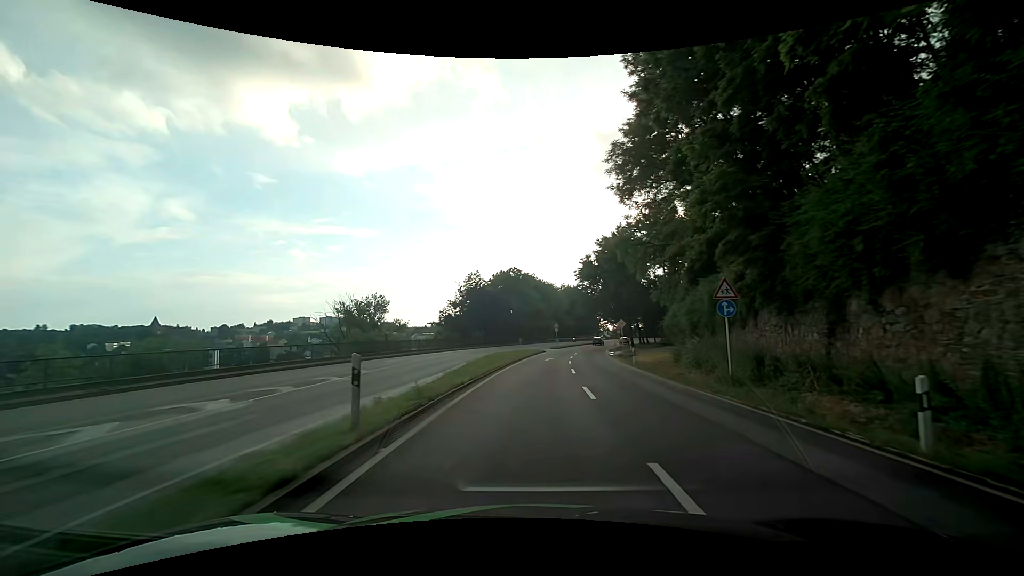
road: primary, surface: asphalt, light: Day
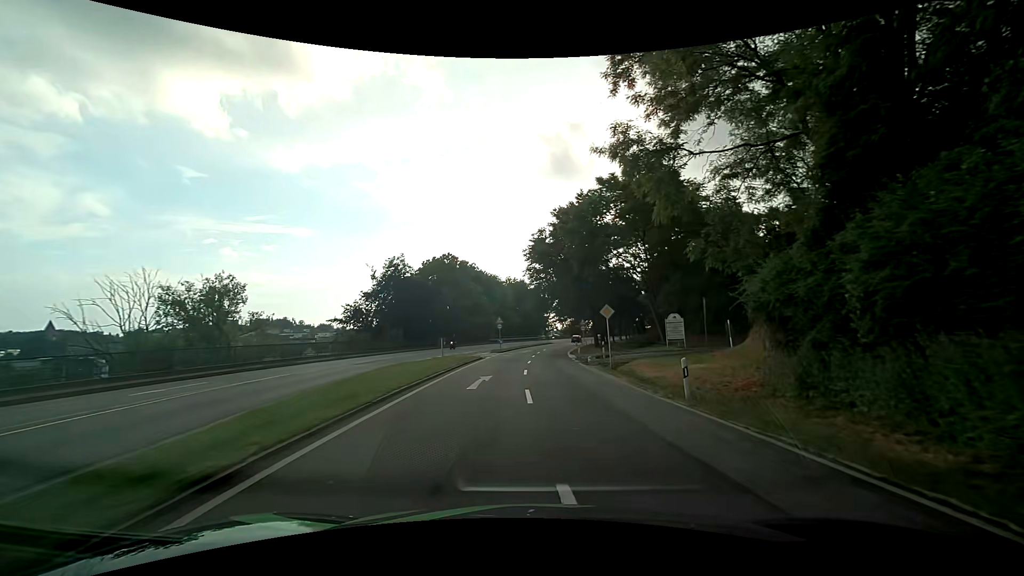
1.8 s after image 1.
(+0.8, +18.8) m; +7°
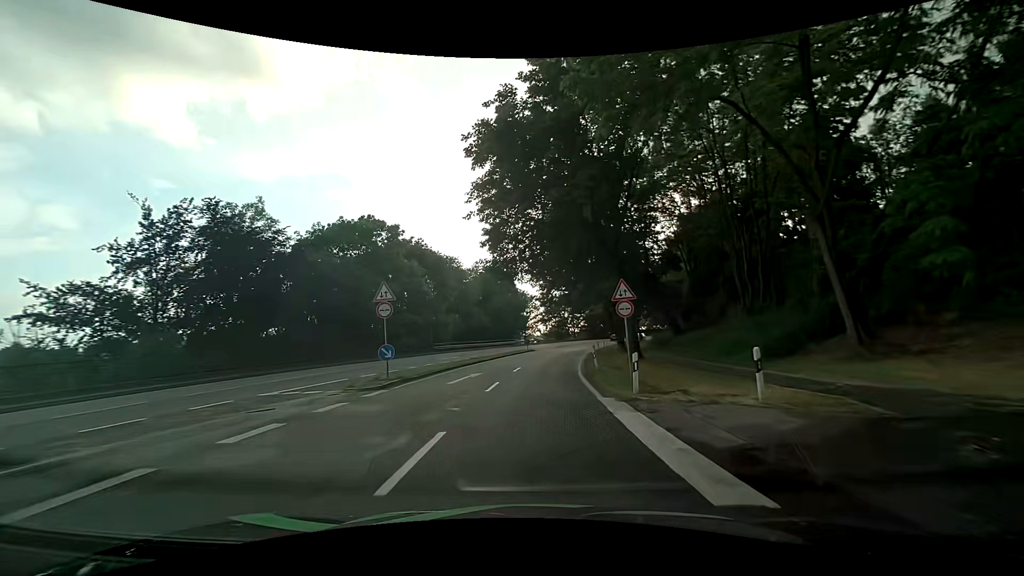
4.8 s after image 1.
(+1.0, +33.7) m; +2°
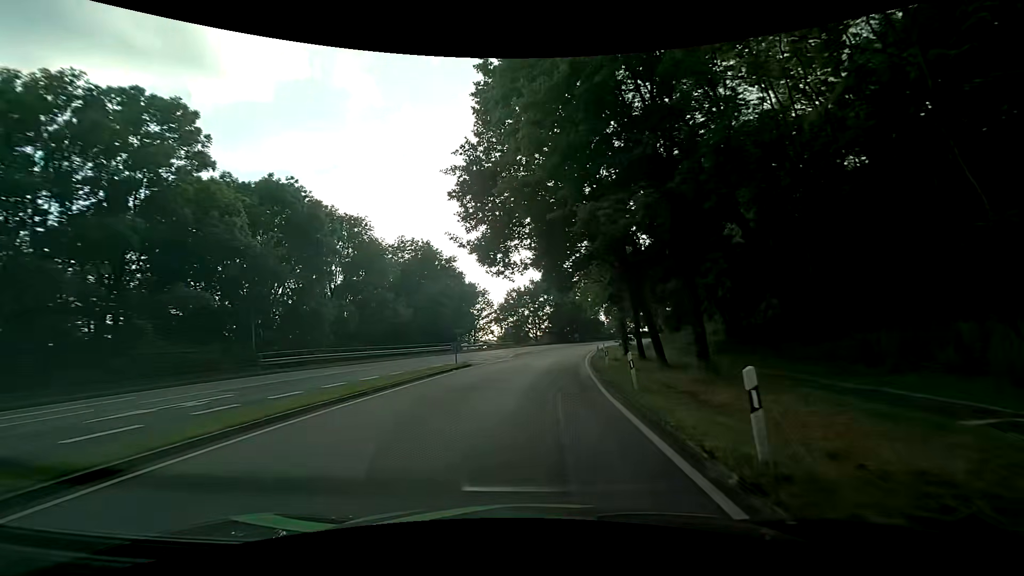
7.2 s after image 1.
(+0.9, +29.1) m; +4°
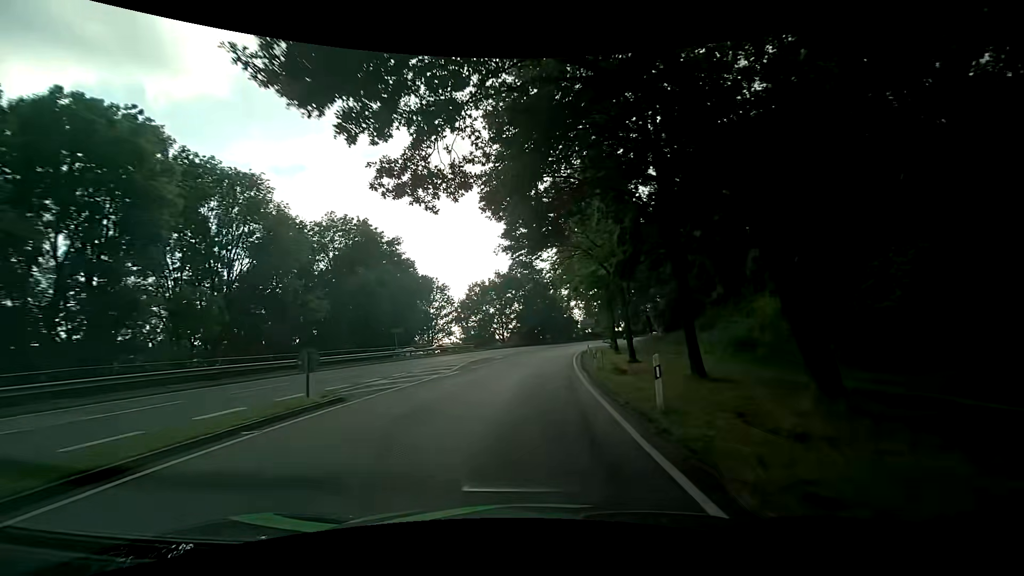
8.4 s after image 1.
(+0.6, +14.7) m; +4°
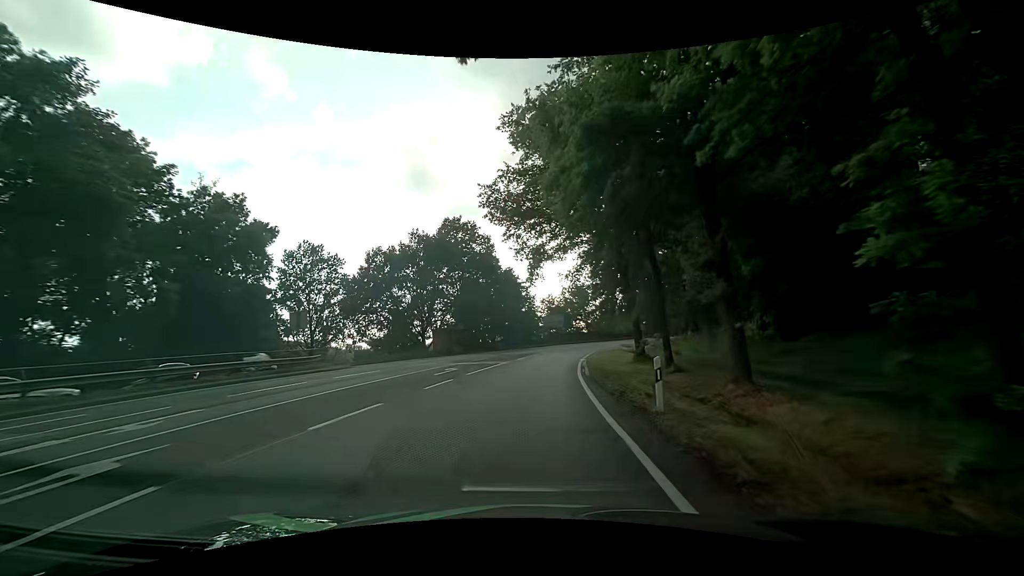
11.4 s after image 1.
(+1.9, +37.3) m; +5°
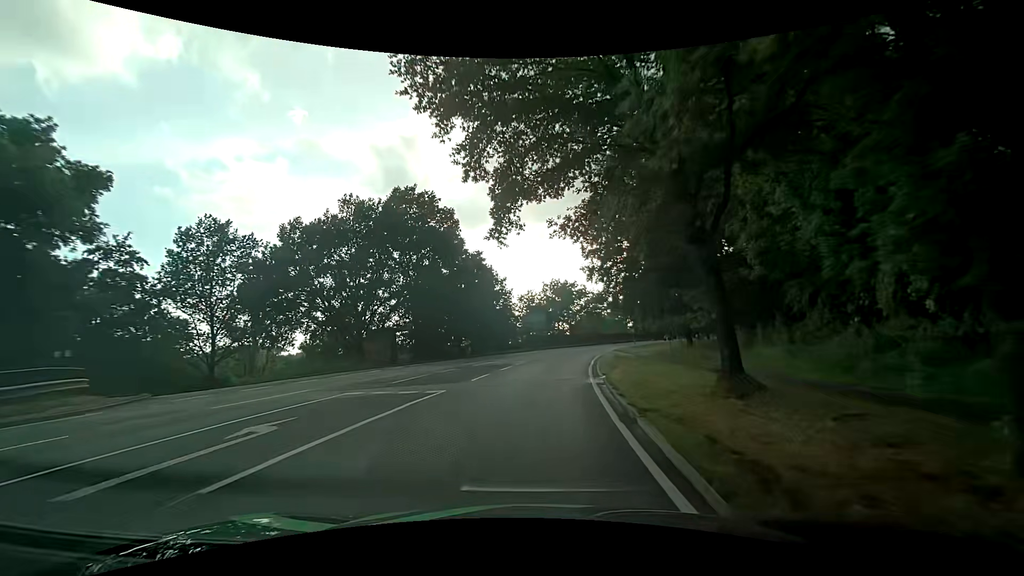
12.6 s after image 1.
(+0.3, +15.0) m; +2°
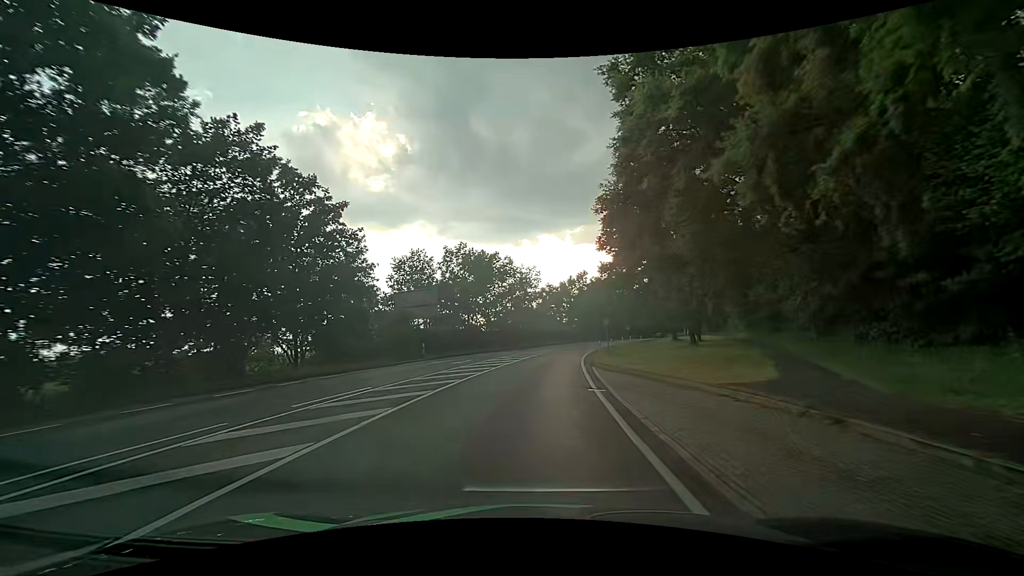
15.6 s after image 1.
(+2.9, +37.4) m; +10°
(0, +10) (+1, +20) (+1, +30) (+3, +40) (+4, +50) (+6, +60) (+8, +69) (+10, +79) (+13, +89) (+16, +98) m
